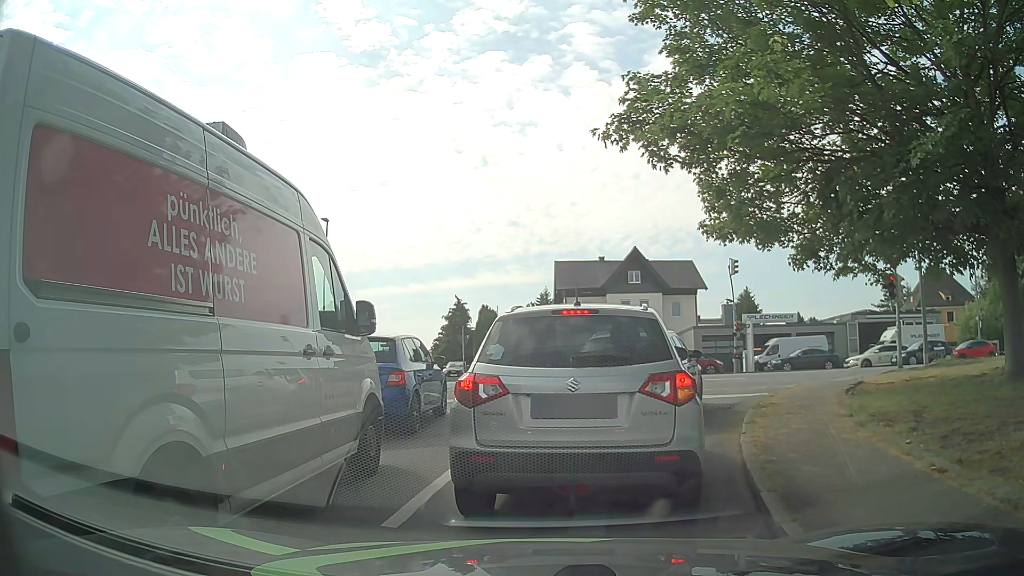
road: residential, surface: asphalt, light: Day
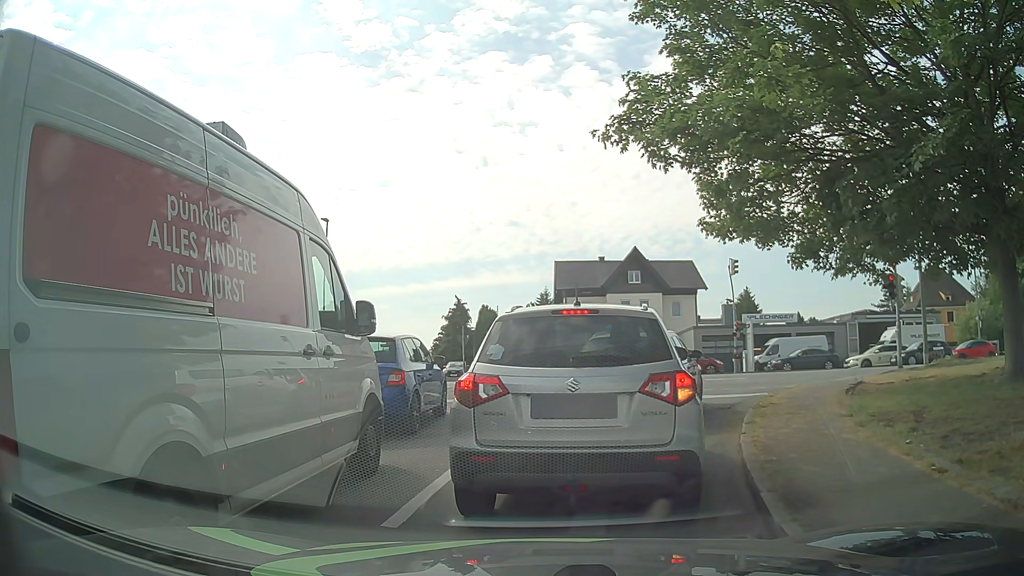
(0.0, 0.0) m; 0°
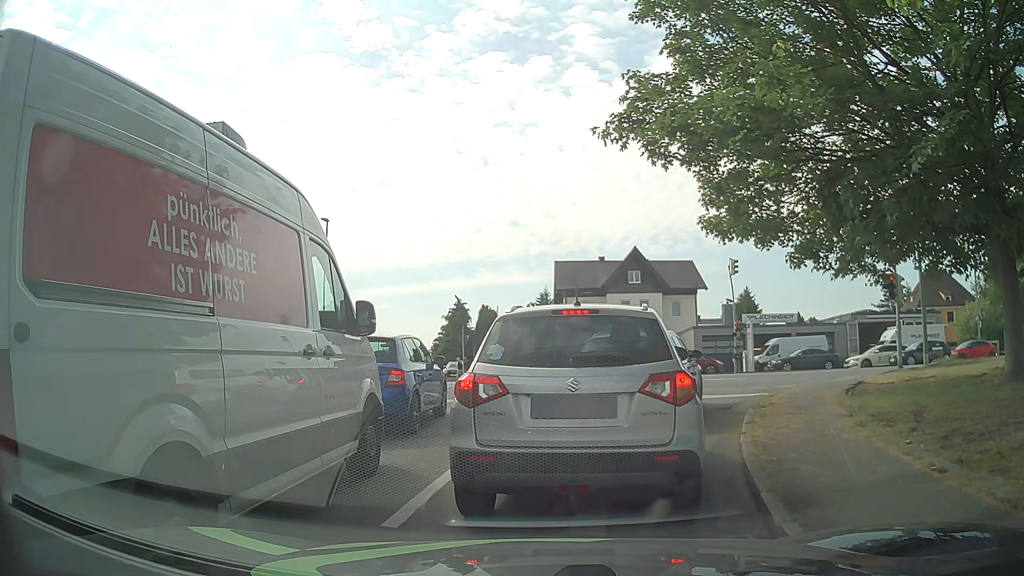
(0.0, 0.0) m; 0°
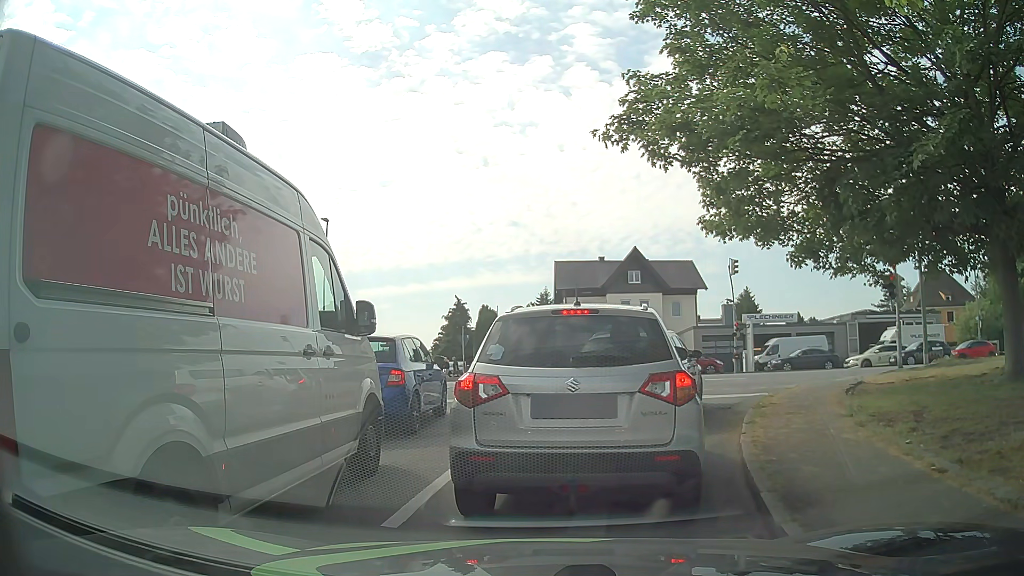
(0.0, 0.0) m; 0°
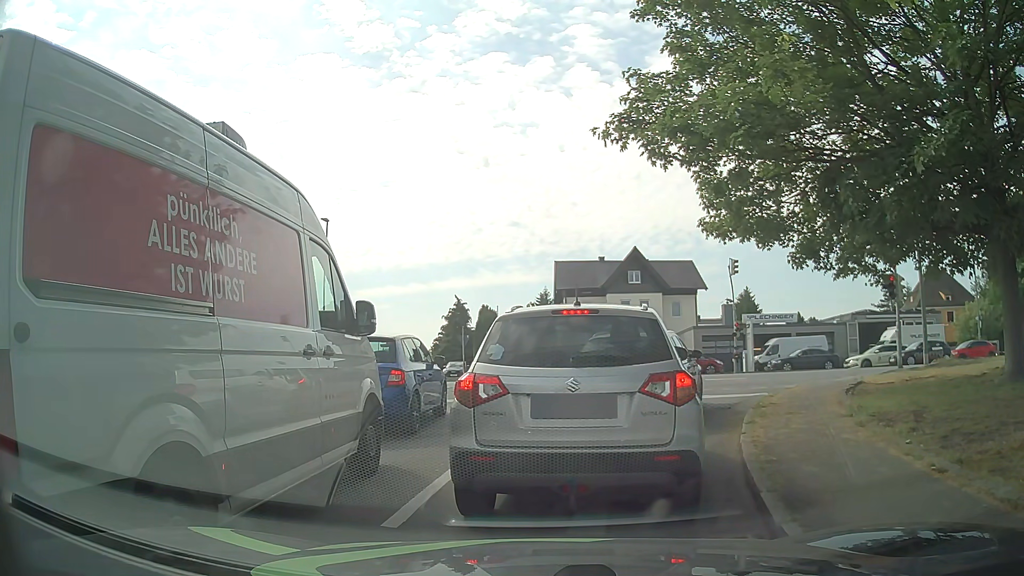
(0.0, 0.0) m; 0°
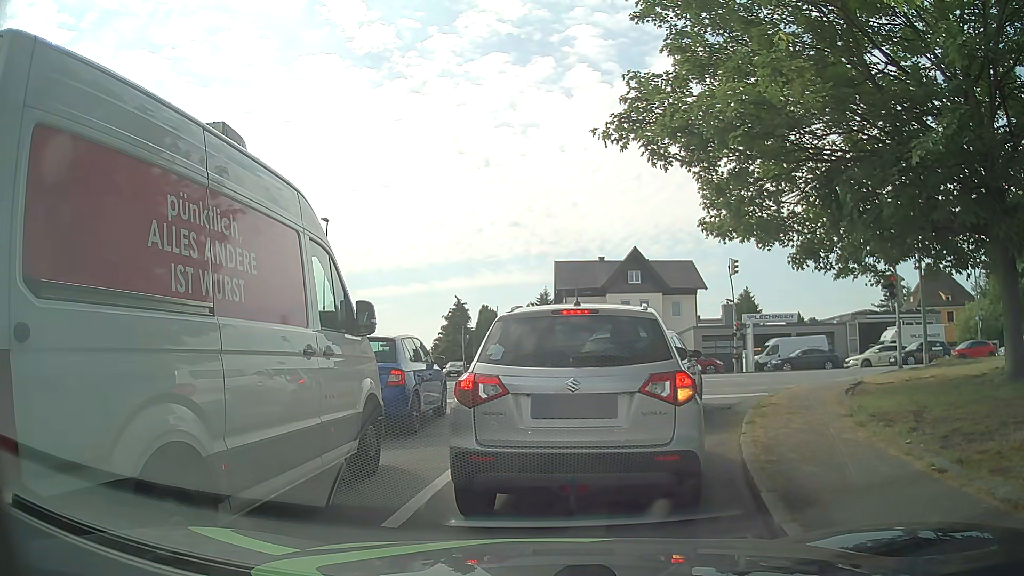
(0.0, 0.0) m; 0°
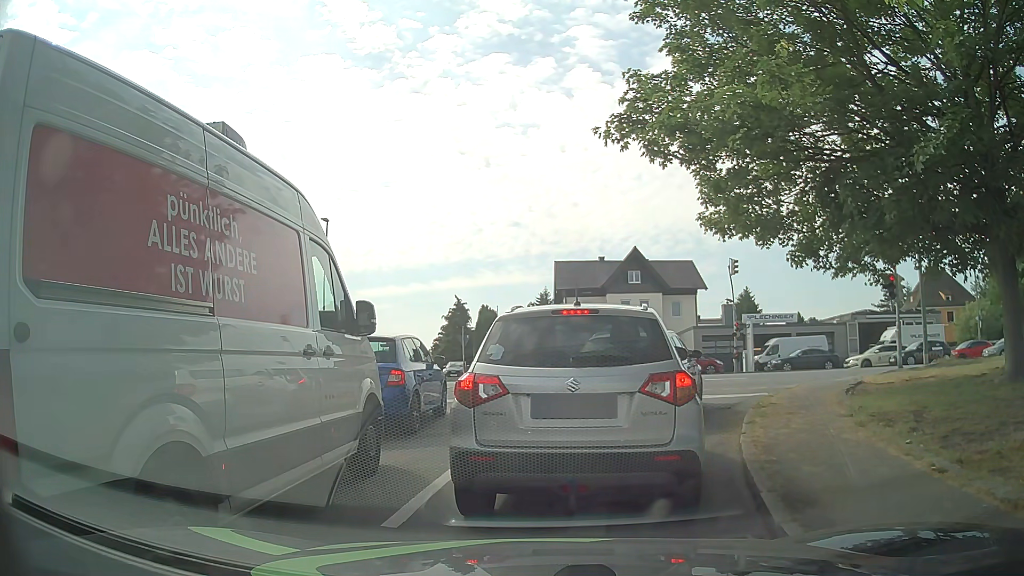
(0.0, 0.0) m; 0°
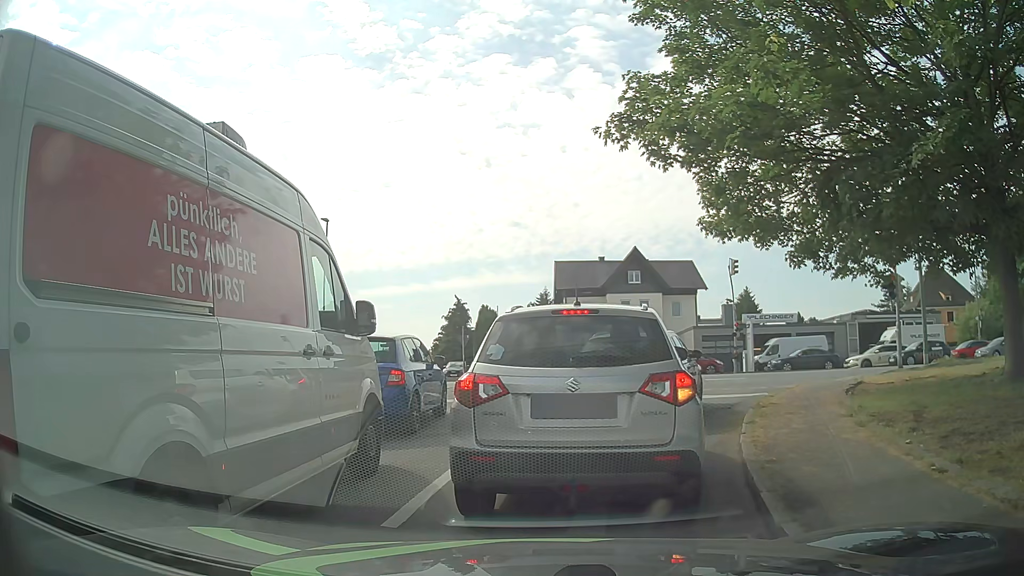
(0.0, 0.0) m; 0°
